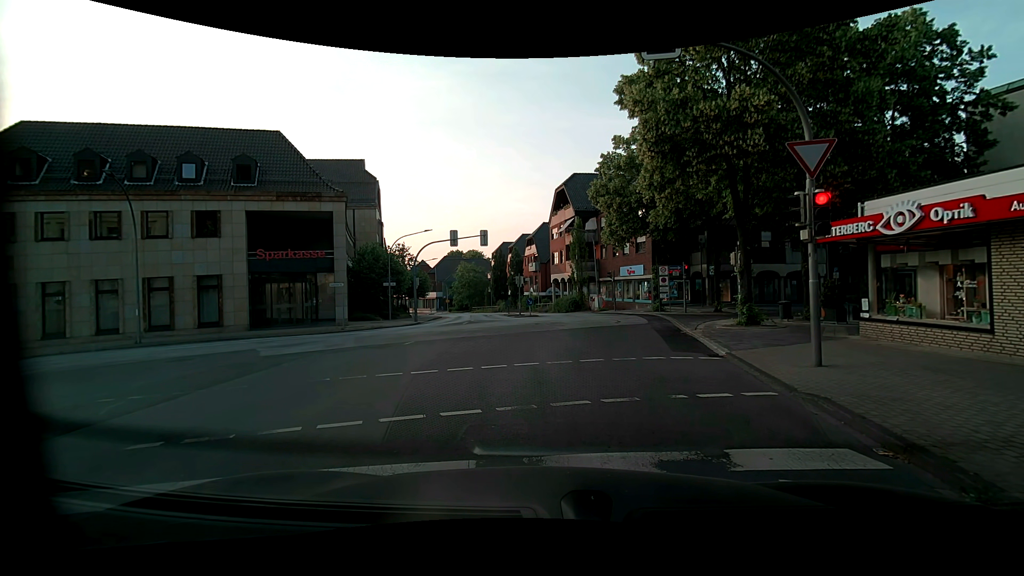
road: unclassified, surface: asphalt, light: Day
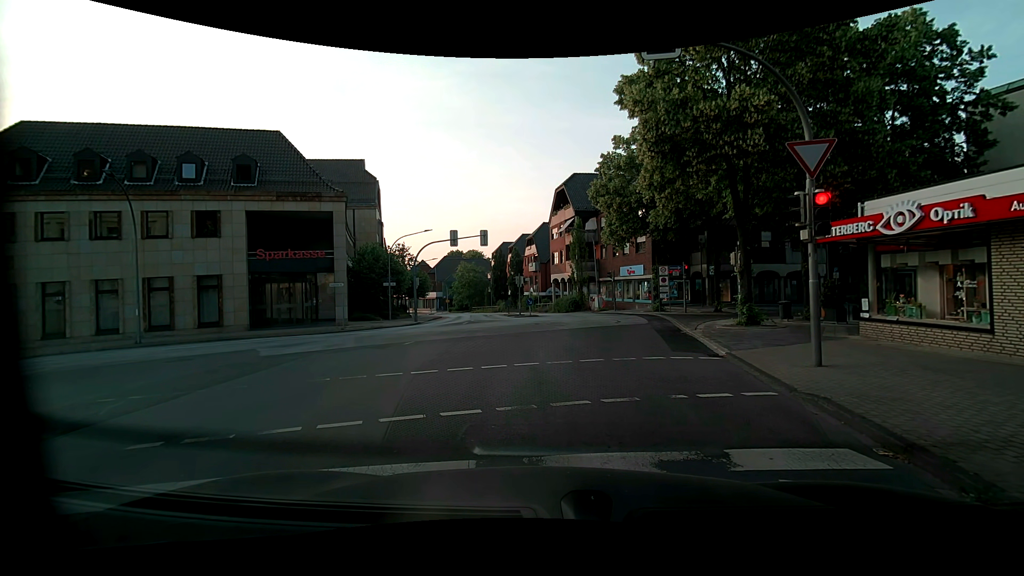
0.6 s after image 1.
(0.0, 0.0) m; 0°
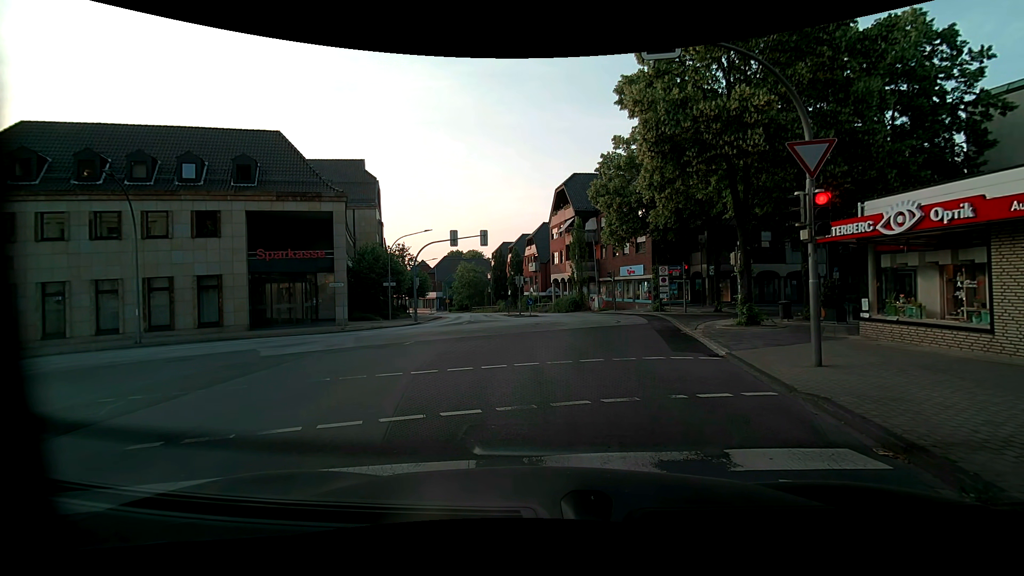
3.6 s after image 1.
(0.0, 0.0) m; 0°
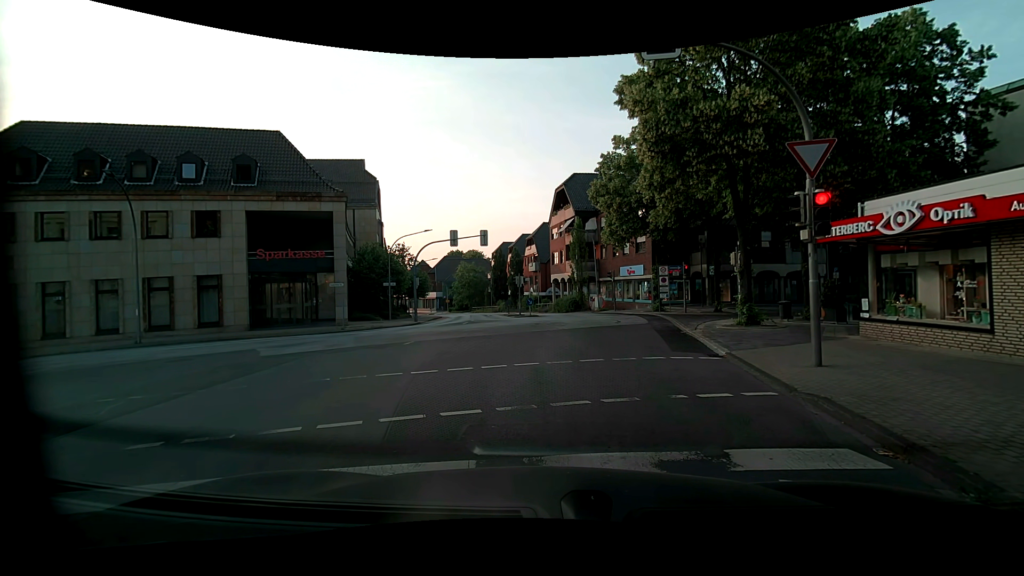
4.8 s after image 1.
(0.0, 0.0) m; 0°
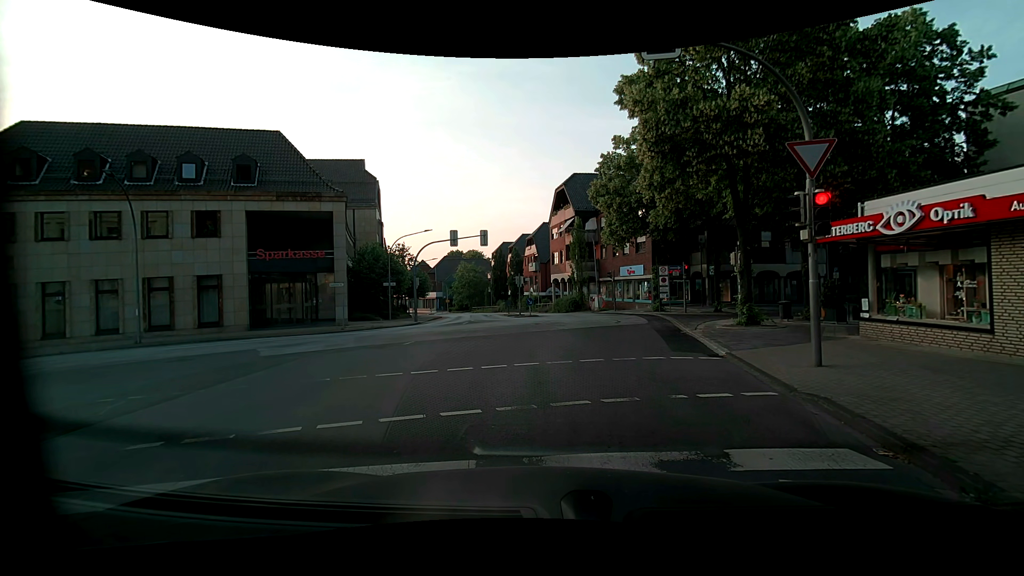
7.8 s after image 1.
(0.0, 0.0) m; 0°
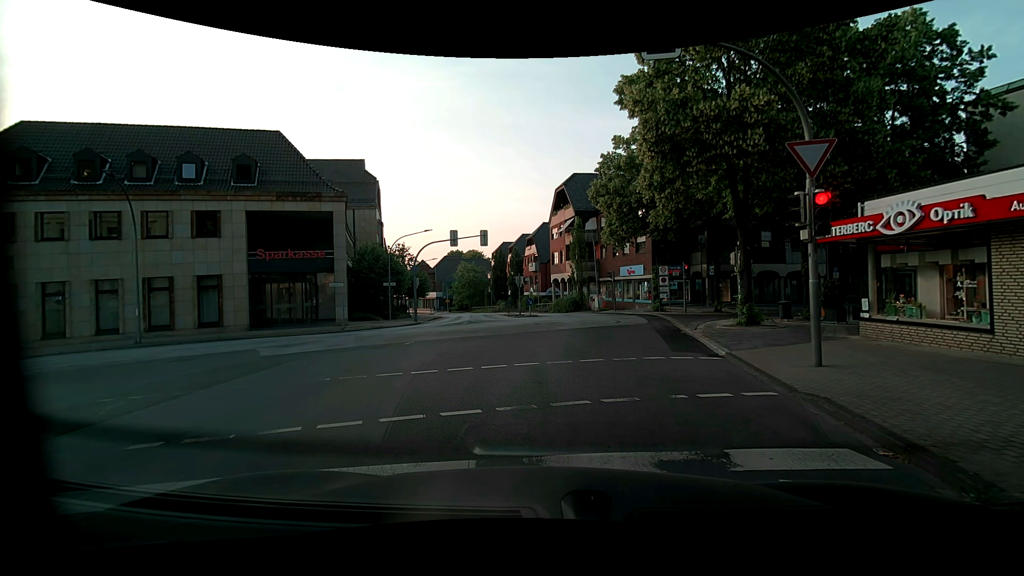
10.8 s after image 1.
(0.0, 0.0) m; 0°
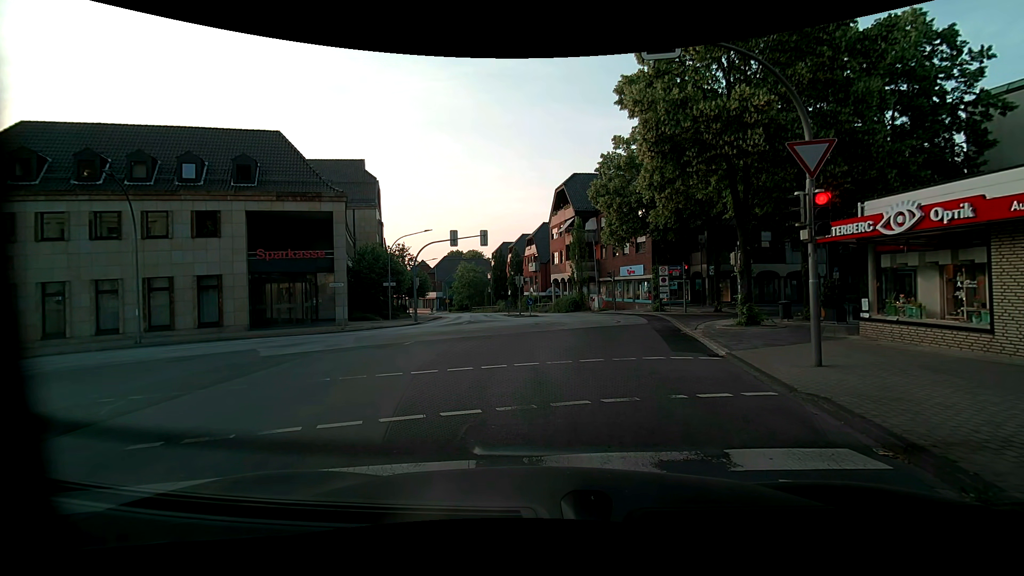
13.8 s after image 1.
(0.0, 0.0) m; 0°
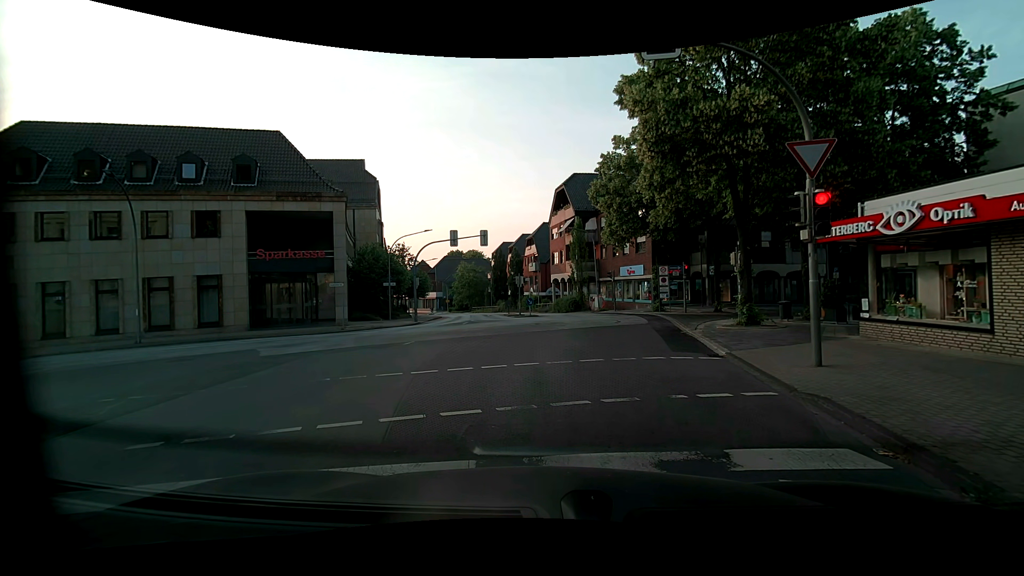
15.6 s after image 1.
(0.0, 0.0) m; 0°
